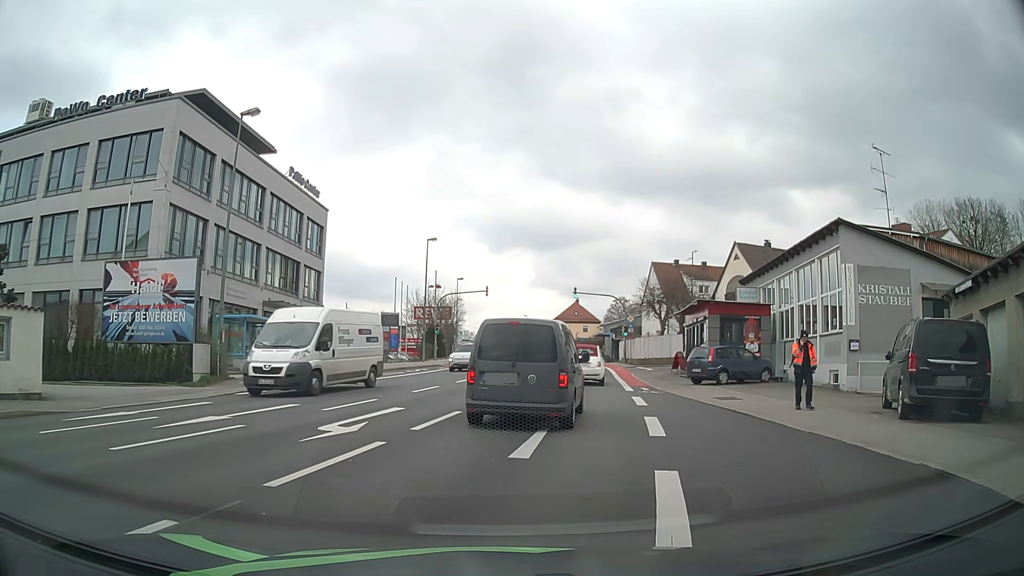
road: tertiary_link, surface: asphalt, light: Day
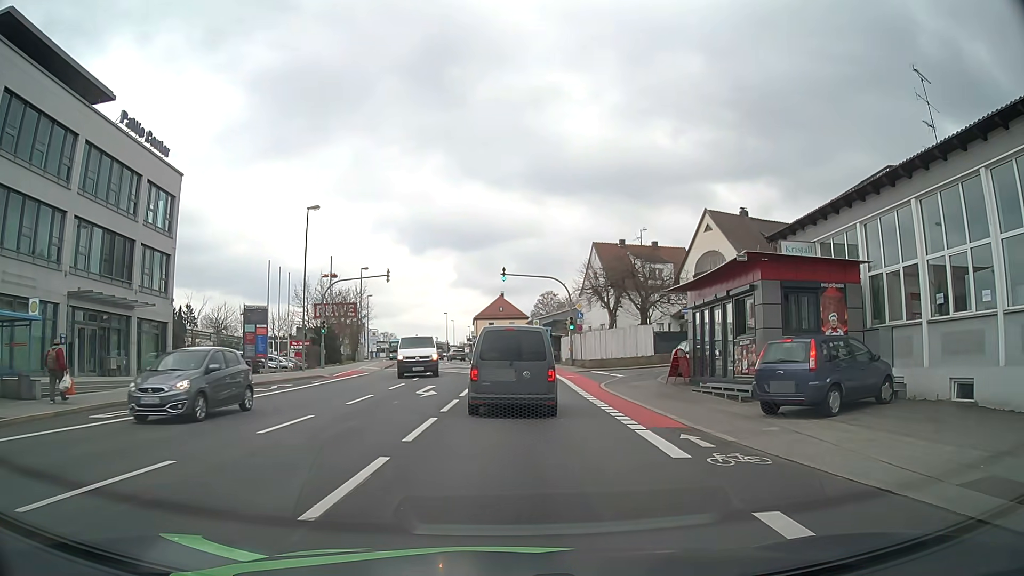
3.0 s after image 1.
(+0.8, +14.7) m; +6°
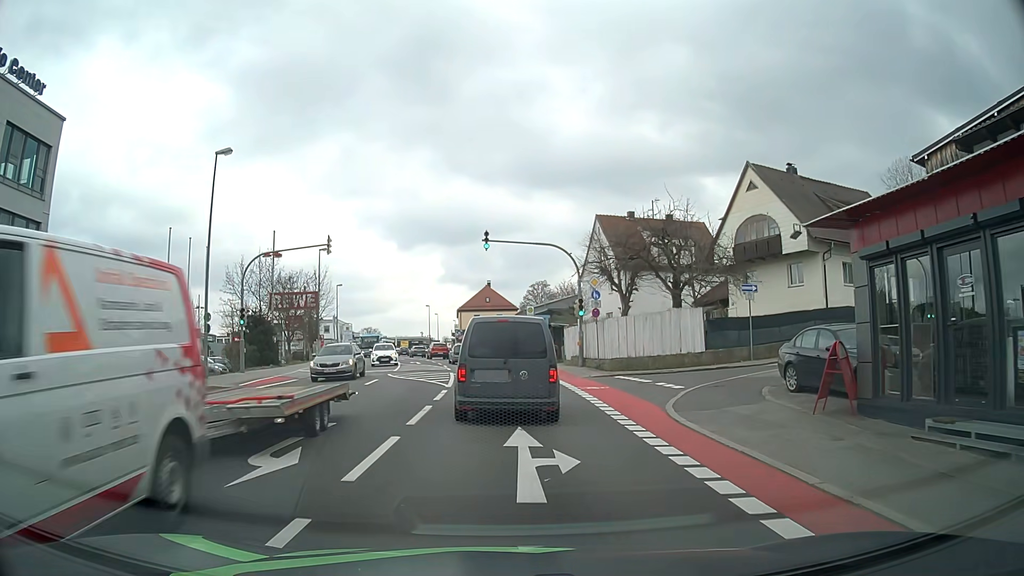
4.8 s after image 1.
(+0.1, +12.4) m; +1°
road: tertiary
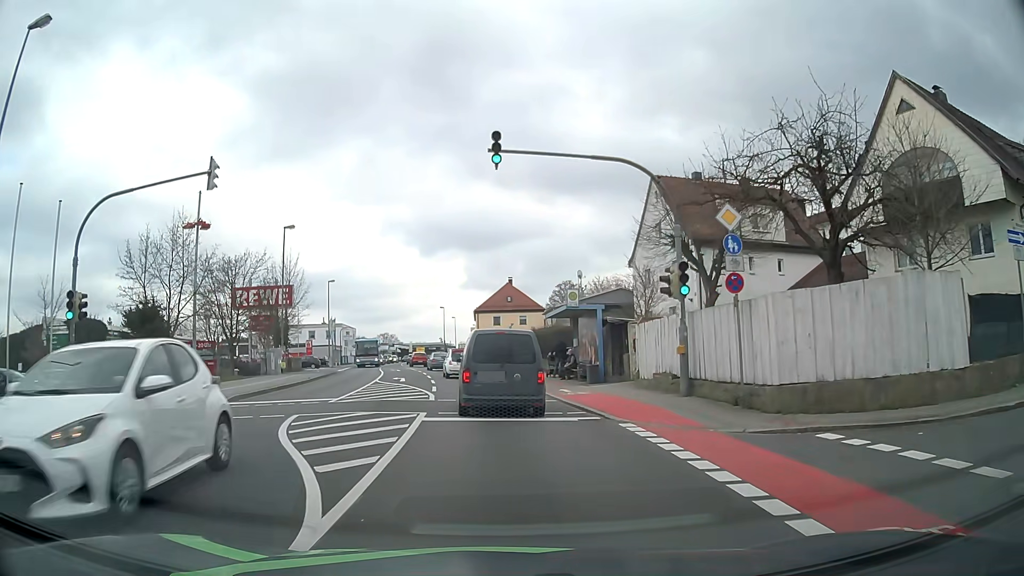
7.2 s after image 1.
(-0.1, +16.0) m; -2°
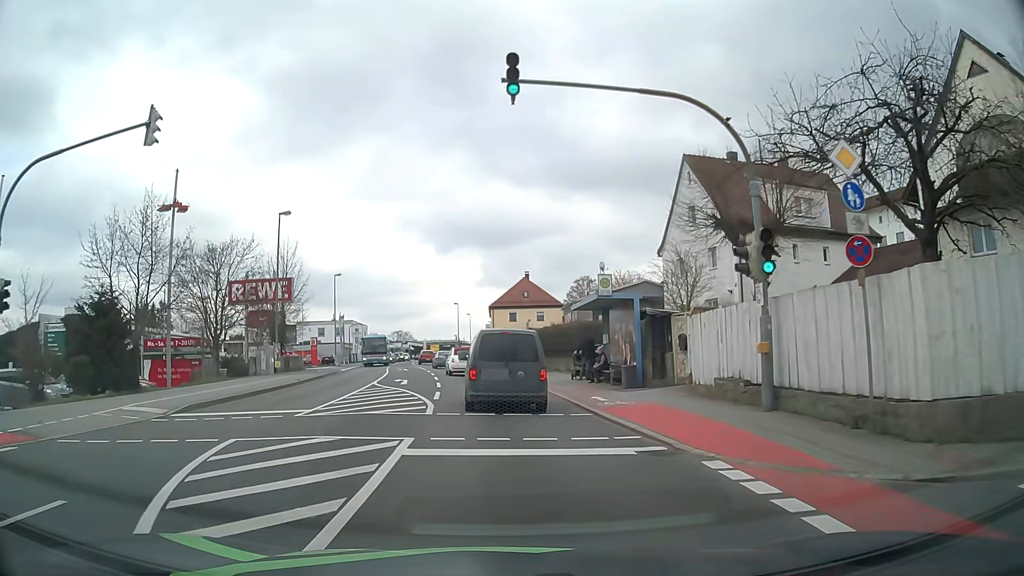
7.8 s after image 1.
(0.0, +4.5) m; -2°
